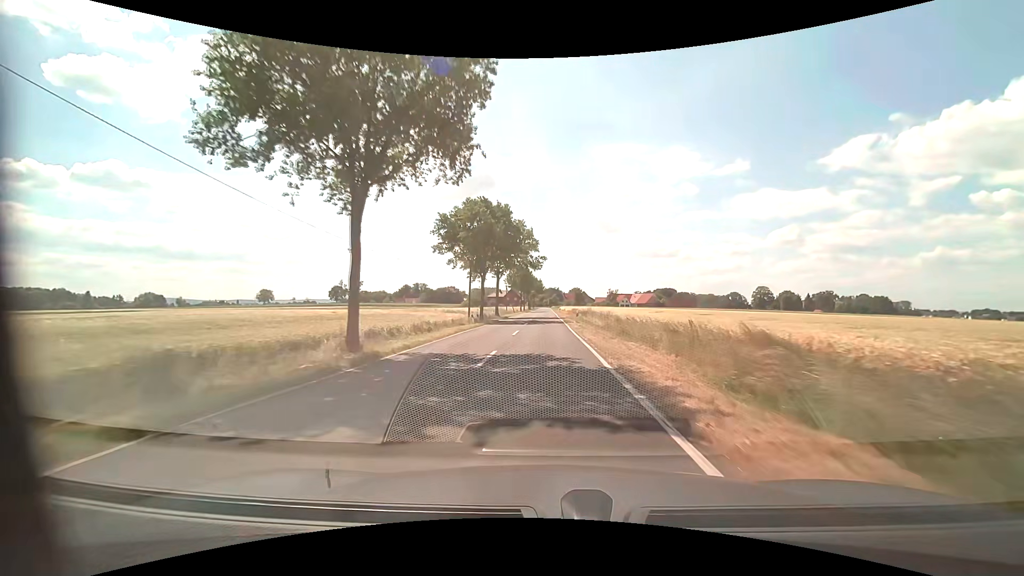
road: tertiary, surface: asphalt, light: Day
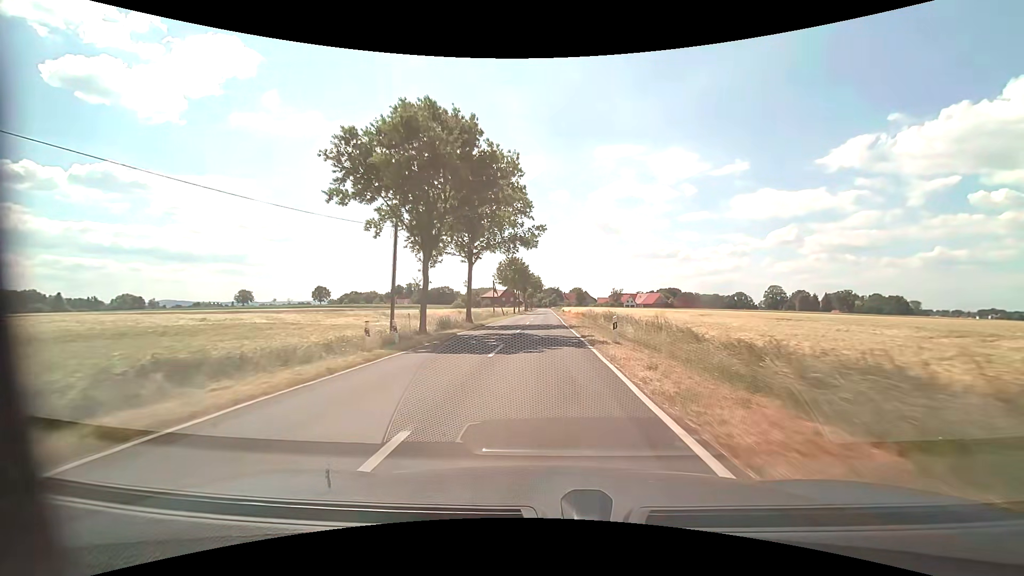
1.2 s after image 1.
(+0.2, +21.8) m; +1°
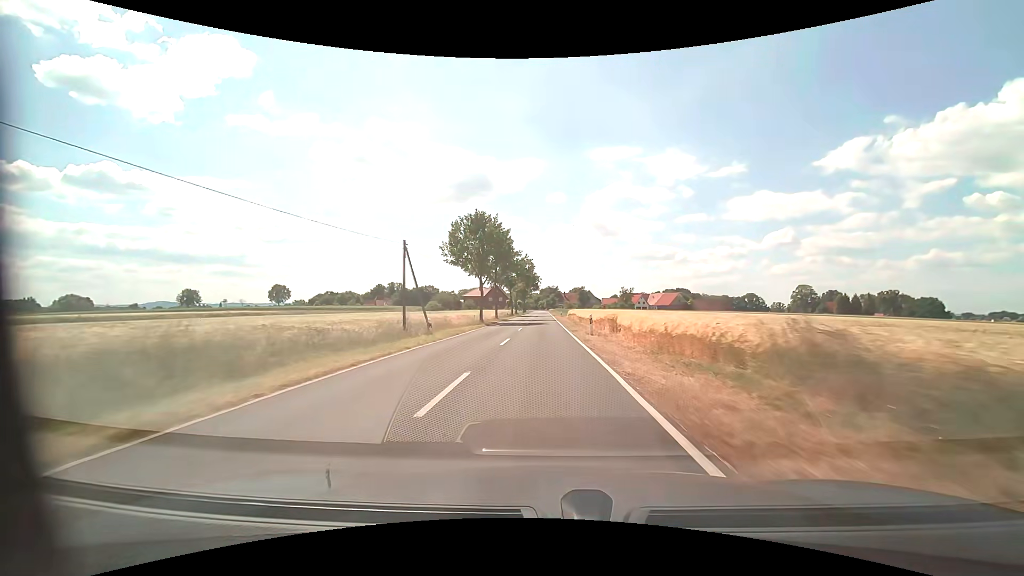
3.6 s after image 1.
(+0.1, +44.2) m; 0°
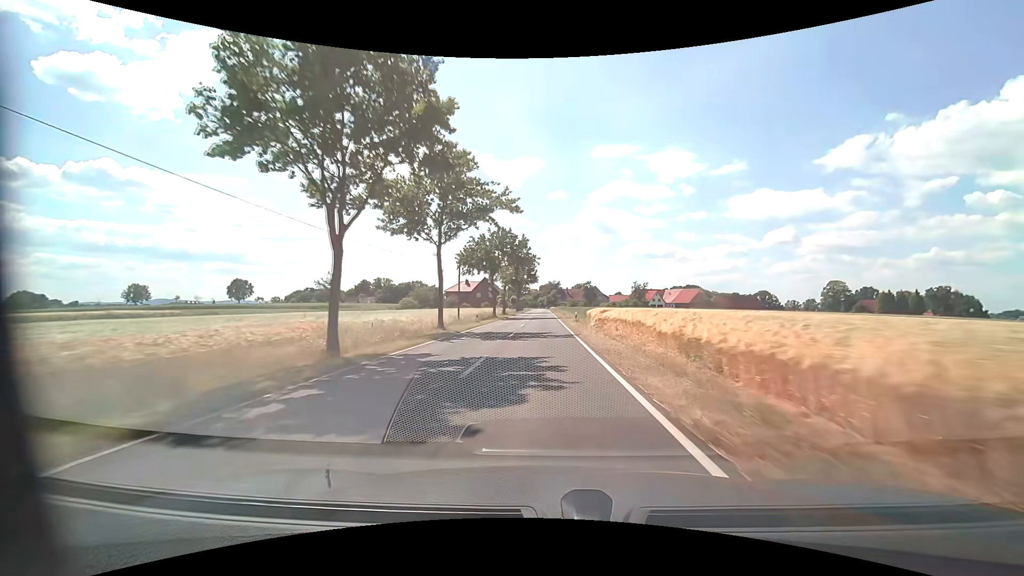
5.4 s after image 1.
(-0.1, +33.7) m; 0°
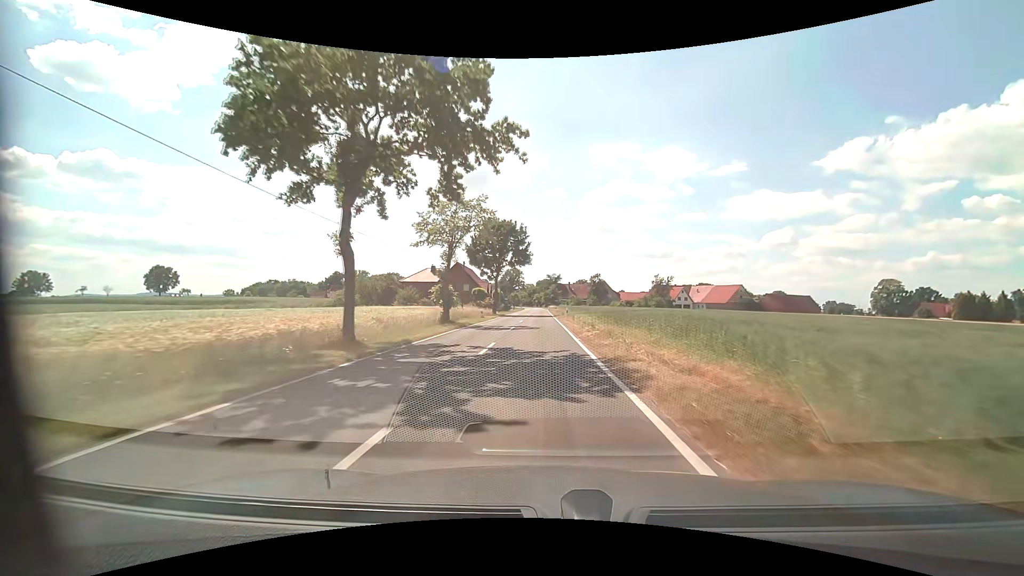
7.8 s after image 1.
(+0.1, +44.7) m; 0°
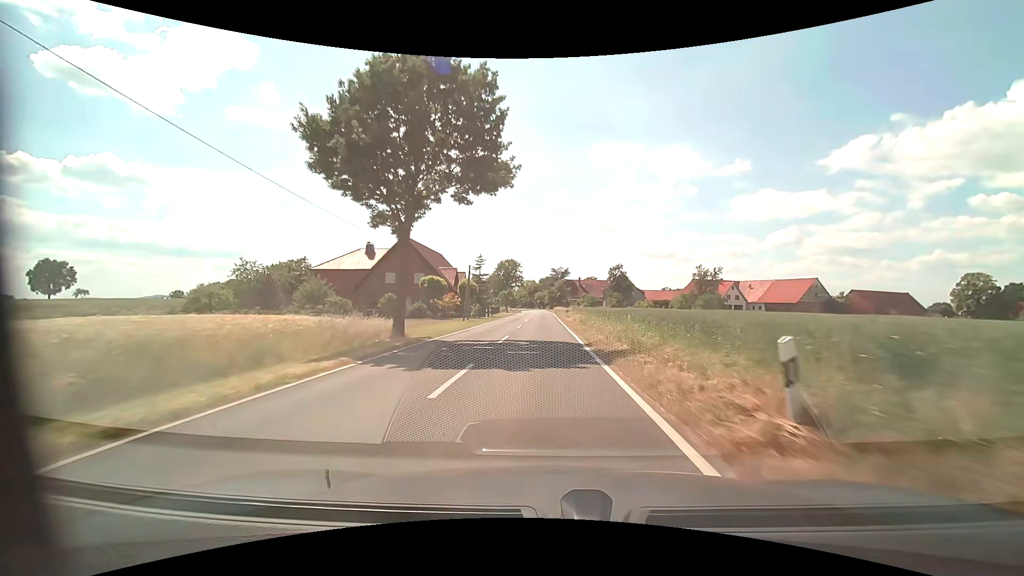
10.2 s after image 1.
(-0.2, +42.5) m; -1°
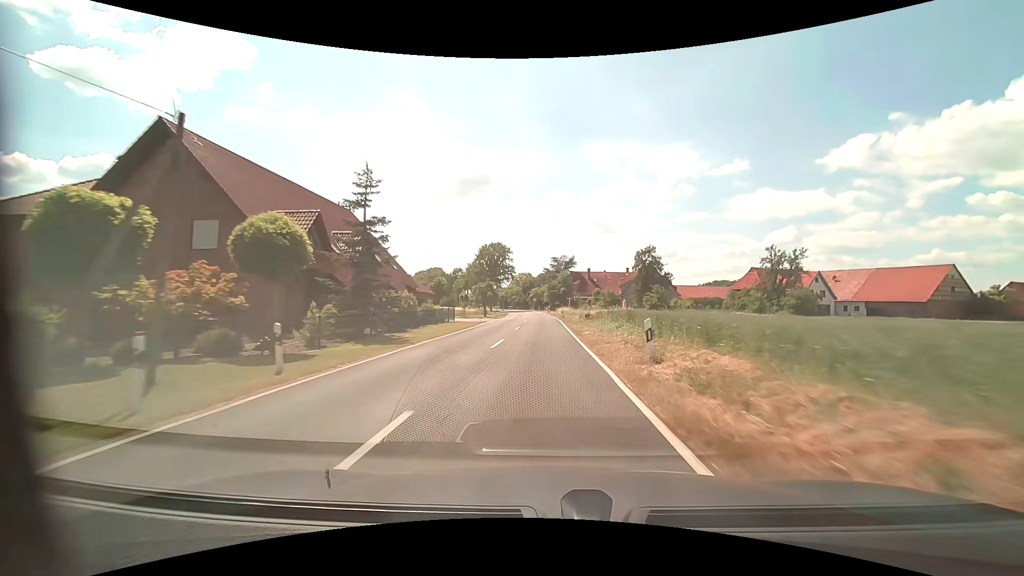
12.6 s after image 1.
(+0.2, +40.5) m; 0°
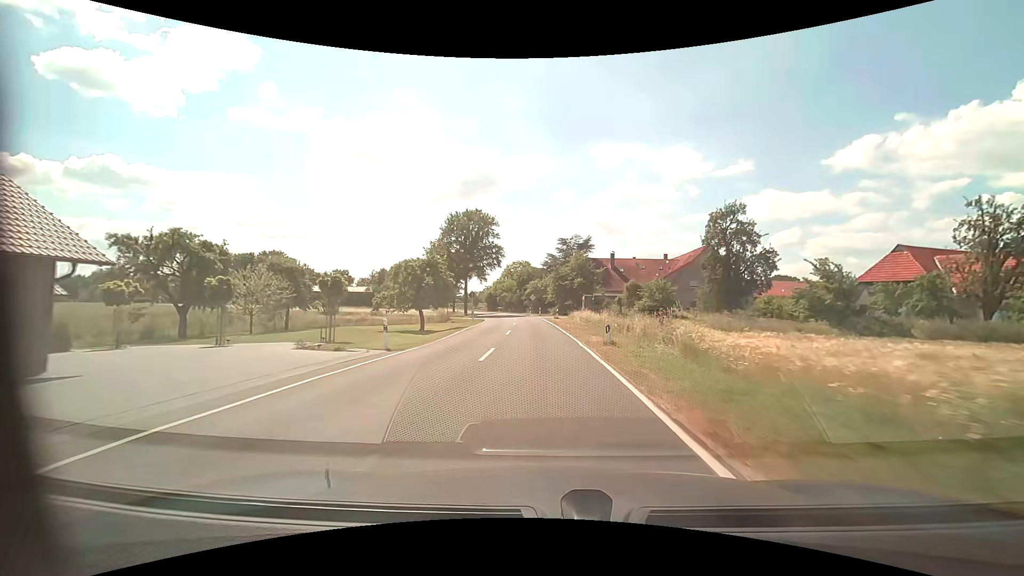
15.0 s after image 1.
(-0.2, +40.0) m; -1°
(0, +10) (0, +20) (0, +30) (-1, +40) (-2, +50) (-3, +60) (-5, +70) (-7, +79) (-10, +89) (-12, +99) m
